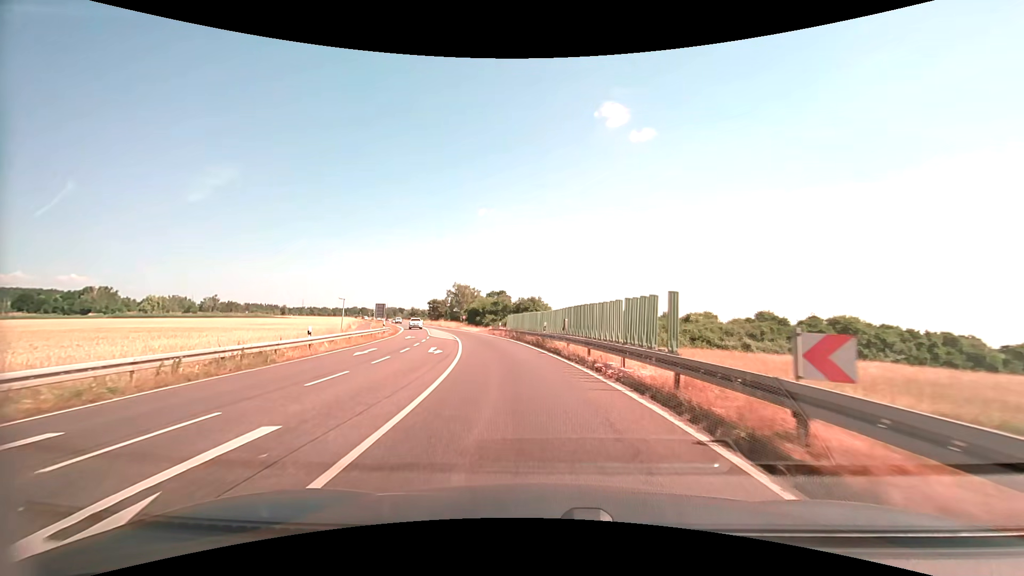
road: primary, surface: asphalt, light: Day
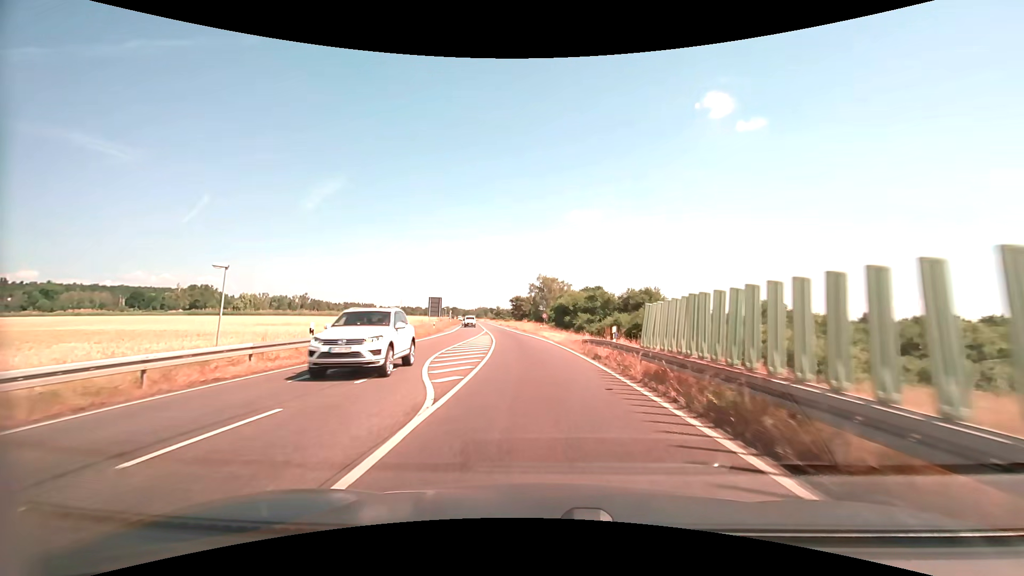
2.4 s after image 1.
(-3.0, +31.2) m; -10°
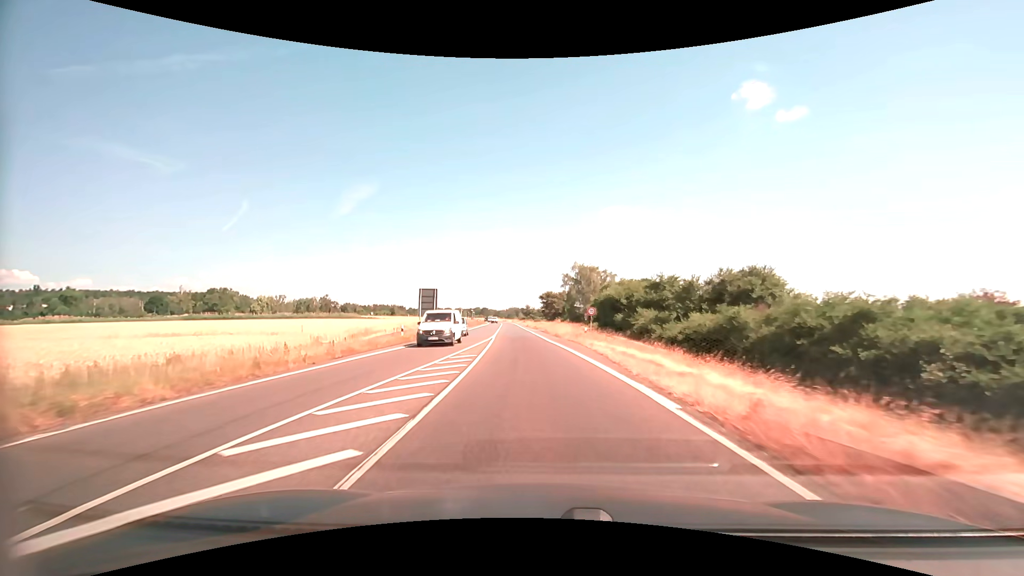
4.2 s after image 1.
(-0.9, +25.2) m; -4°
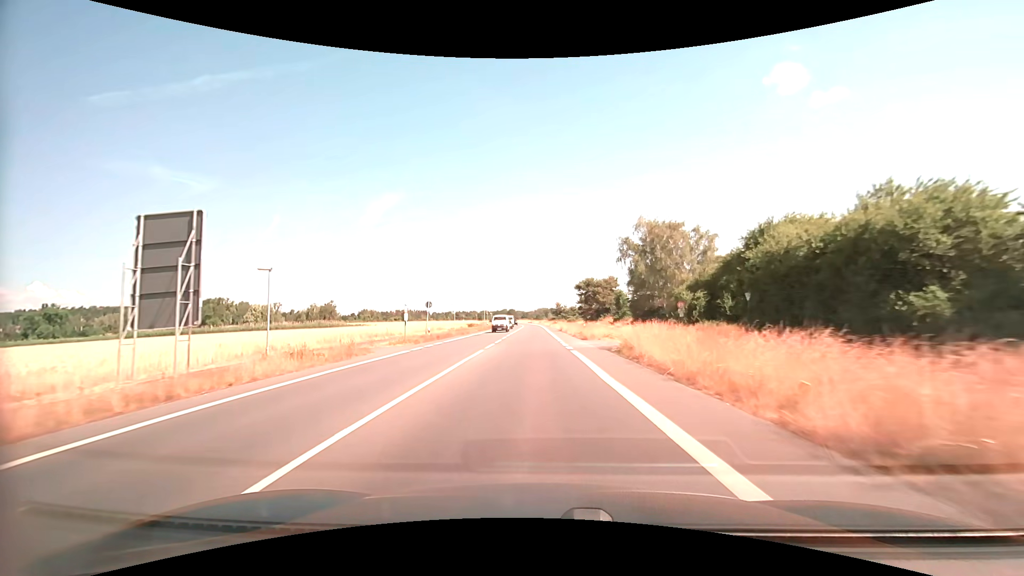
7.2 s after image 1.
(-1.8, +43.3) m; -4°
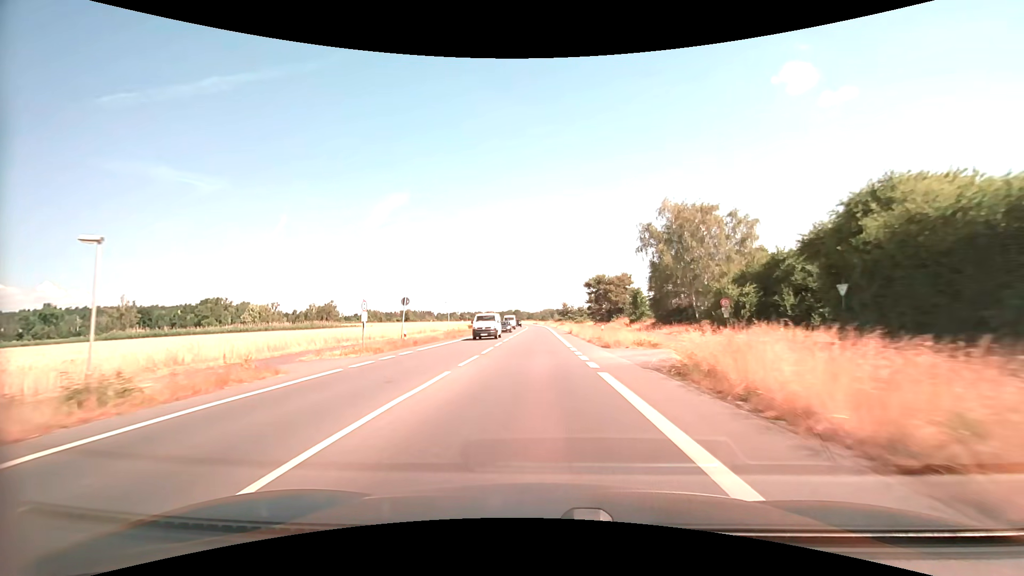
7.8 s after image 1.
(0.0, +9.0) m; -1°
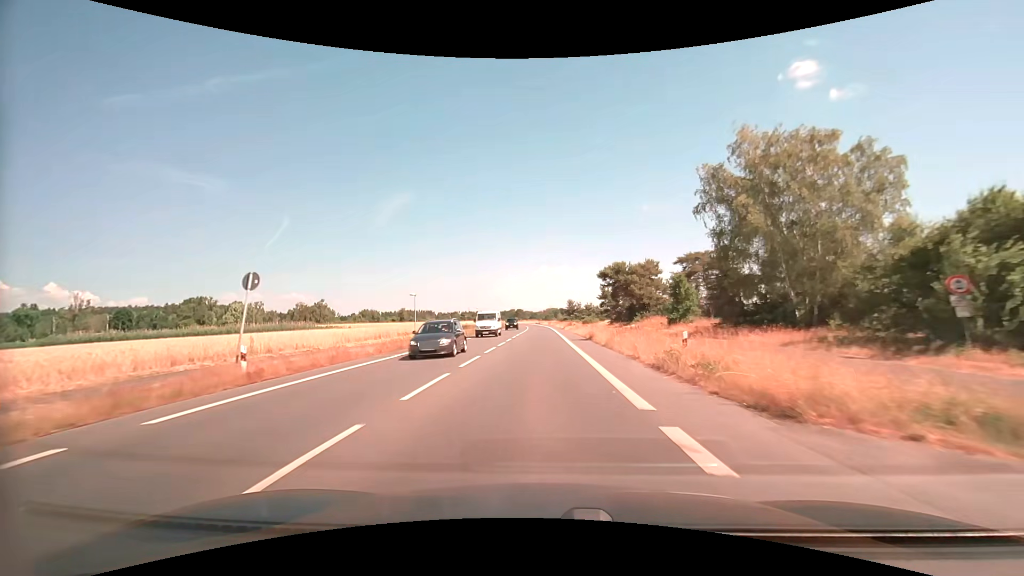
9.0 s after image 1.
(-0.1, +18.5) m; -1°
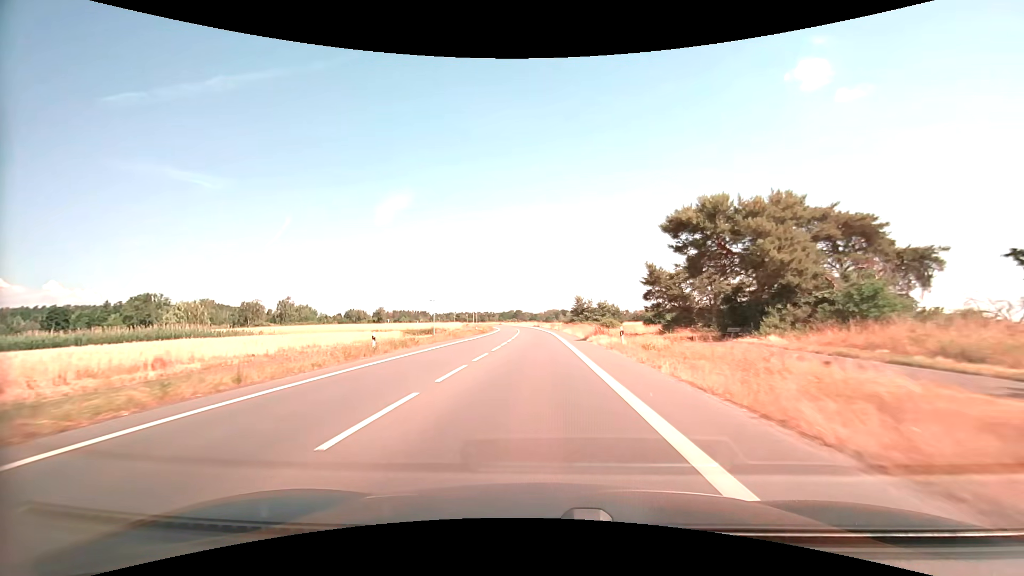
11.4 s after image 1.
(+0.1, +39.6) m; 0°
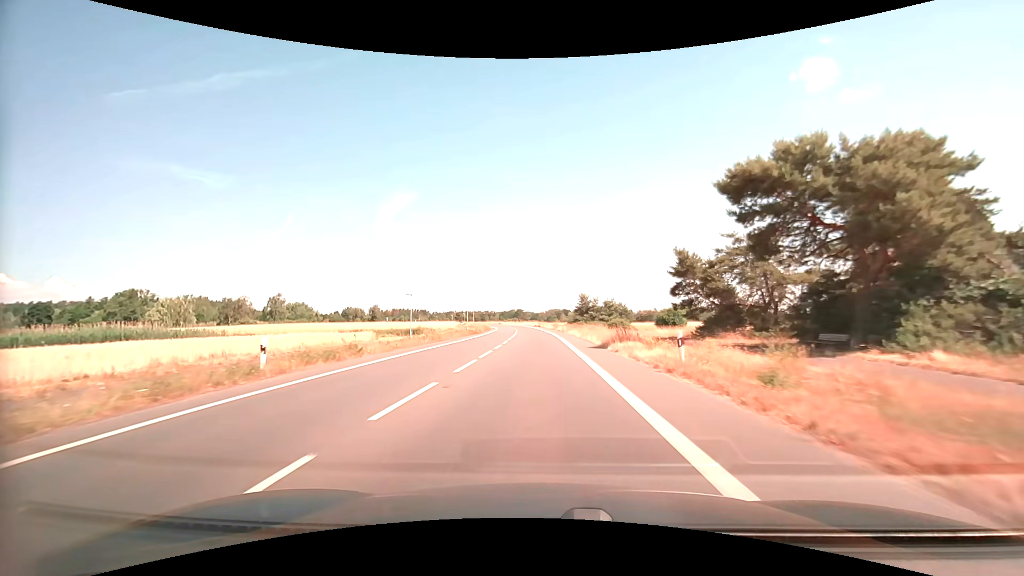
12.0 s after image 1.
(0.0, +10.5) m; 0°
(0, +10) (0, +20) (0, +30) (0, +40) (-1, +50) (-1, +60) (-1, +70) (-2, +80) (-2, +90) (-3, +100) m
